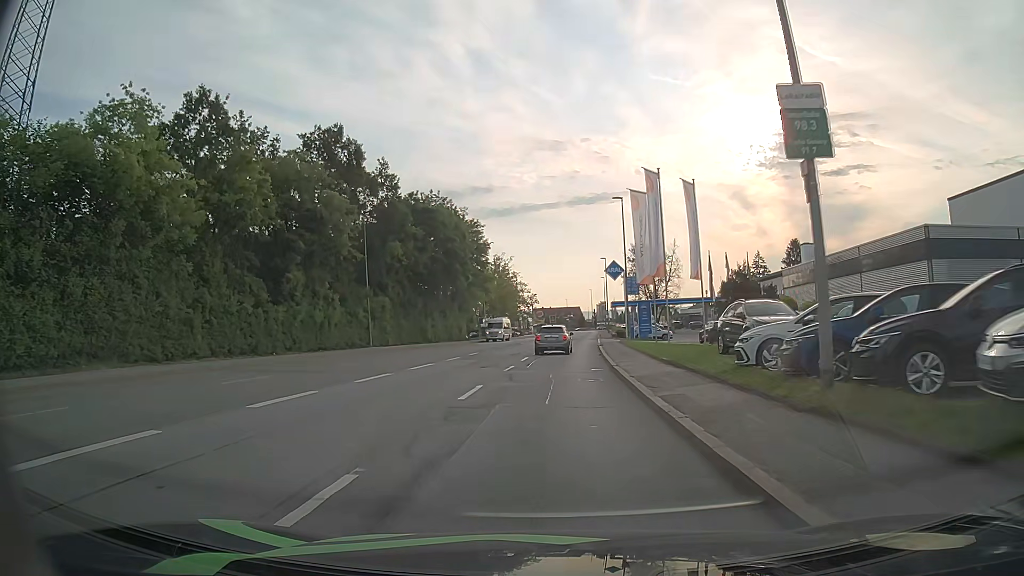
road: tertiary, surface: asphalt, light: Day
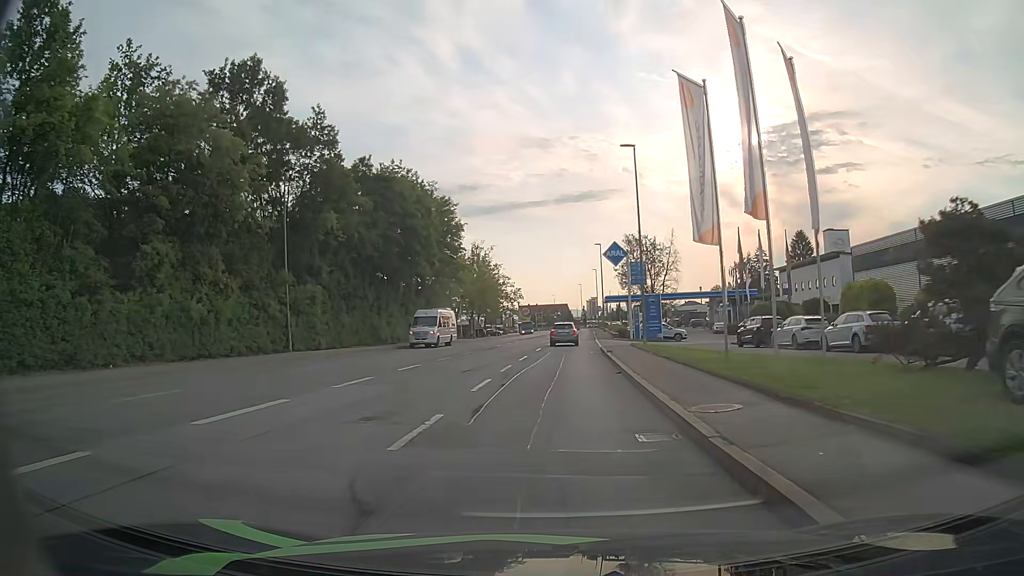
(+0.3, +13.9) m; +2°
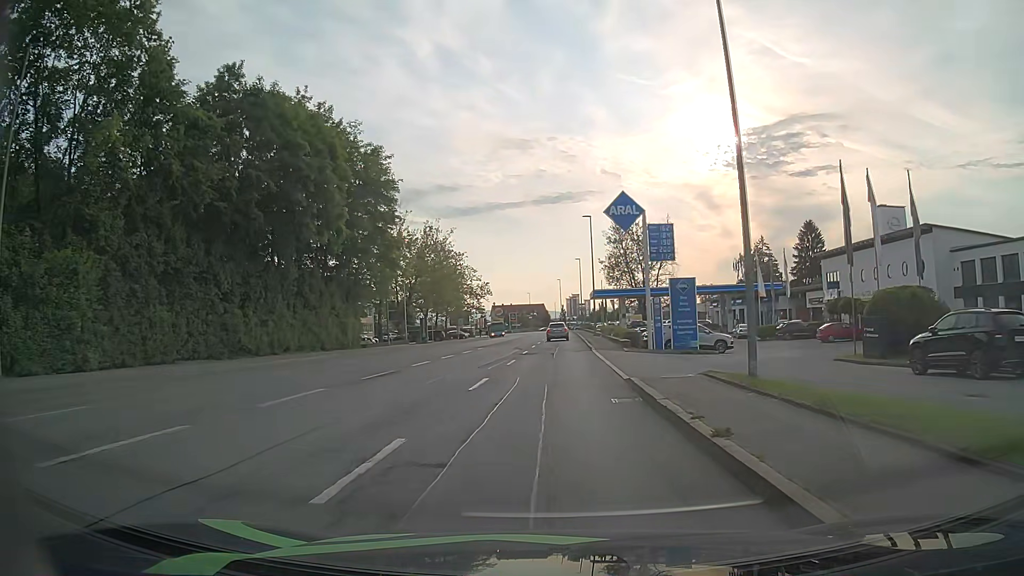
(+0.5, +21.3) m; +2°
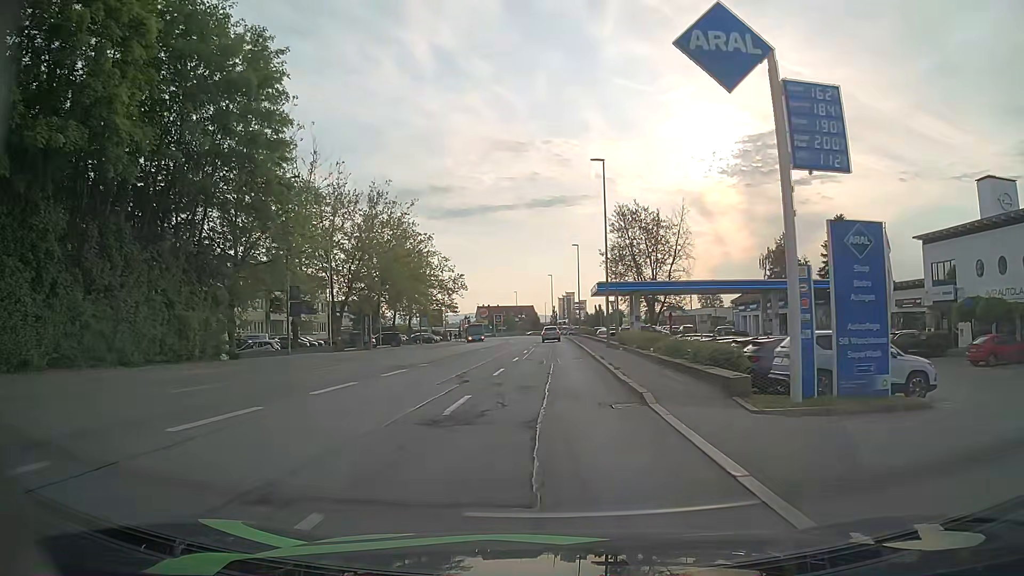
(+0.4, +21.3) m; +1°
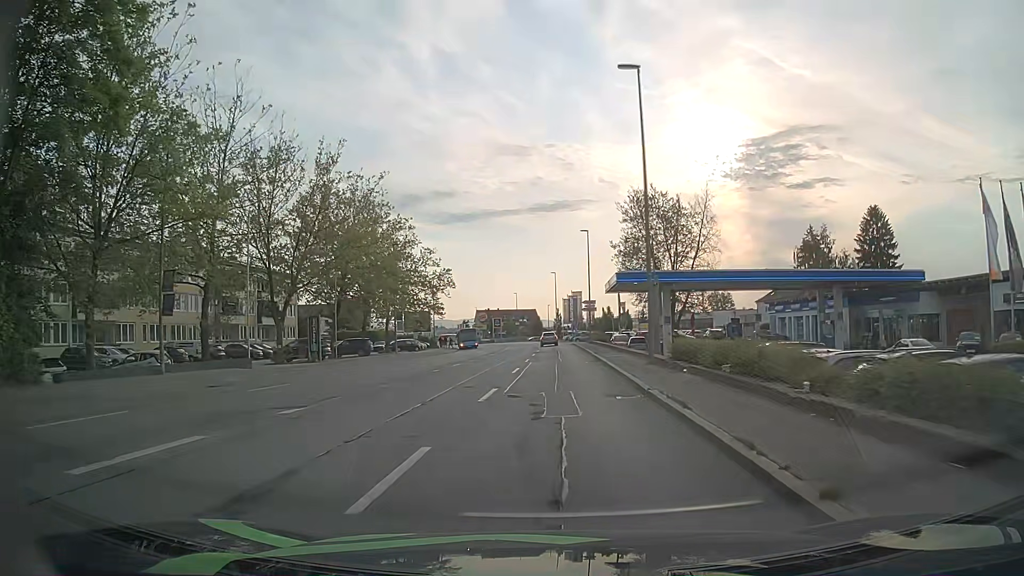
(0.0, +14.2) m; 0°
